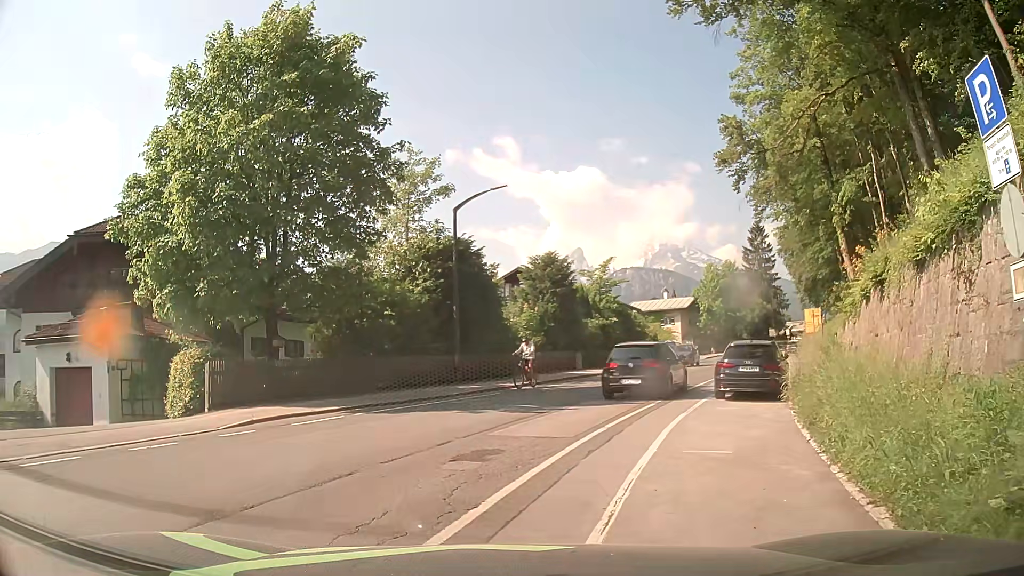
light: Day
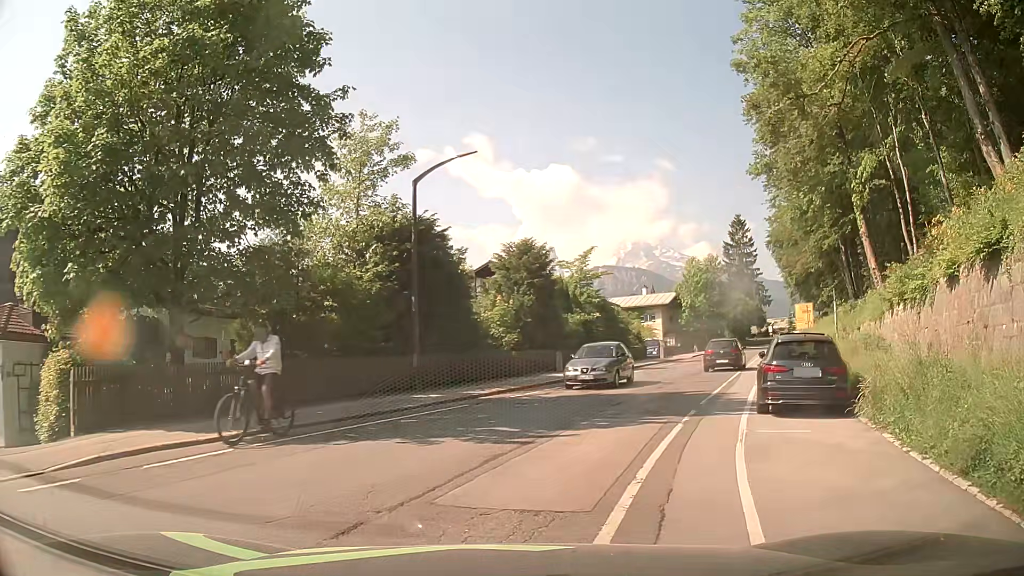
(-0.1, +4.9) m; +1°
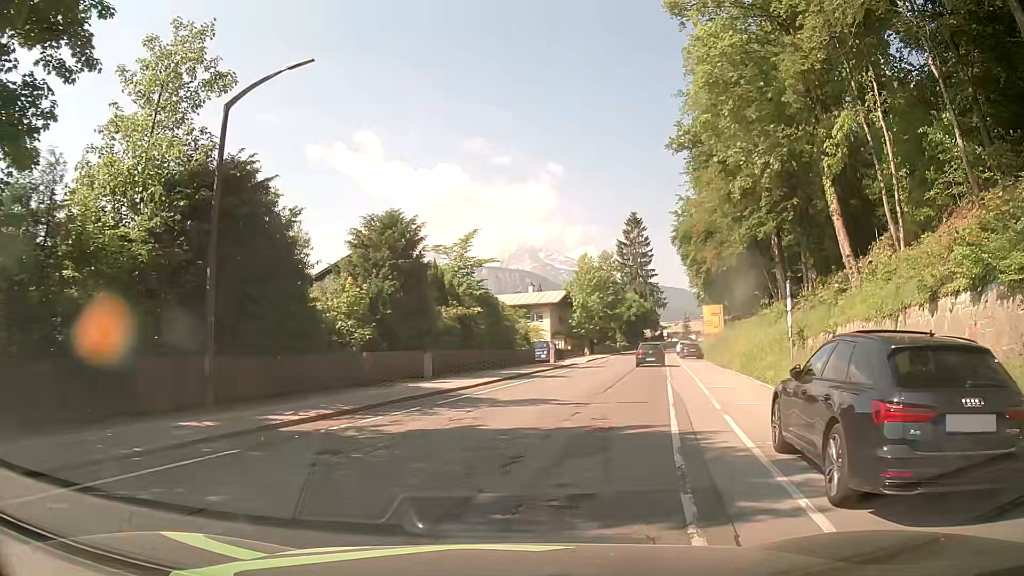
(+0.8, +7.7) m; +11°
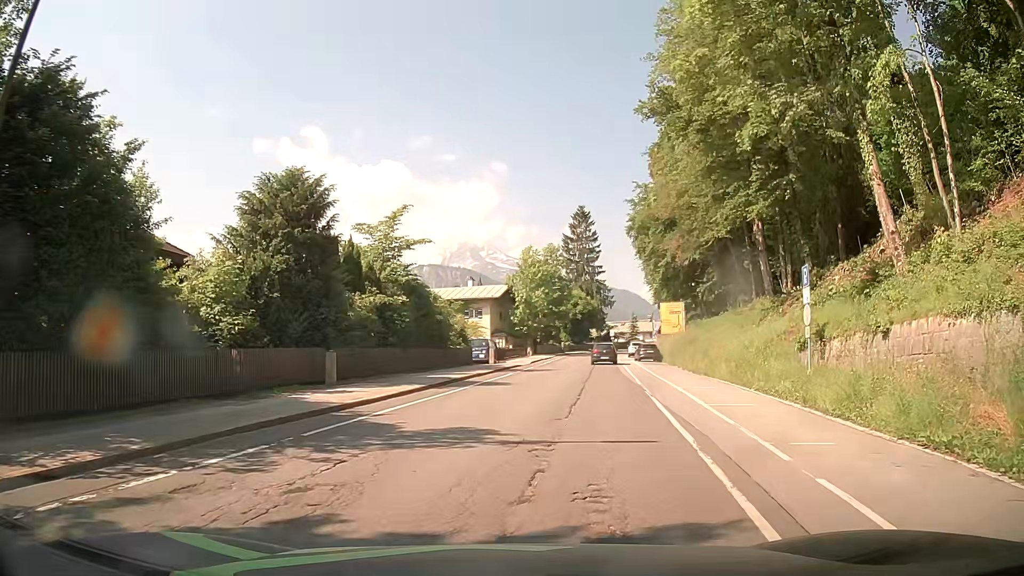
(+0.1, +6.6) m; +3°
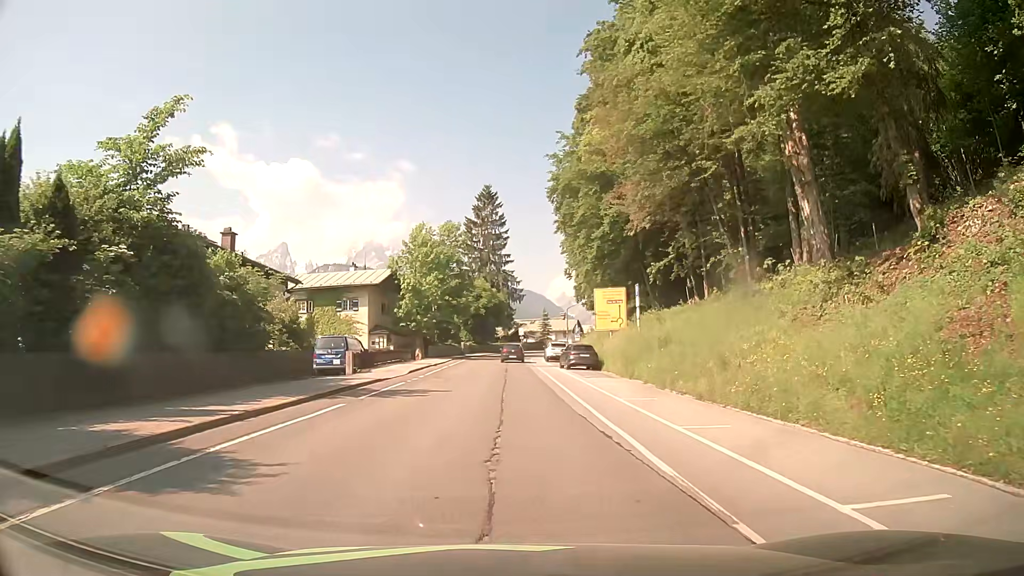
(+2.0, +16.3) m; +9°
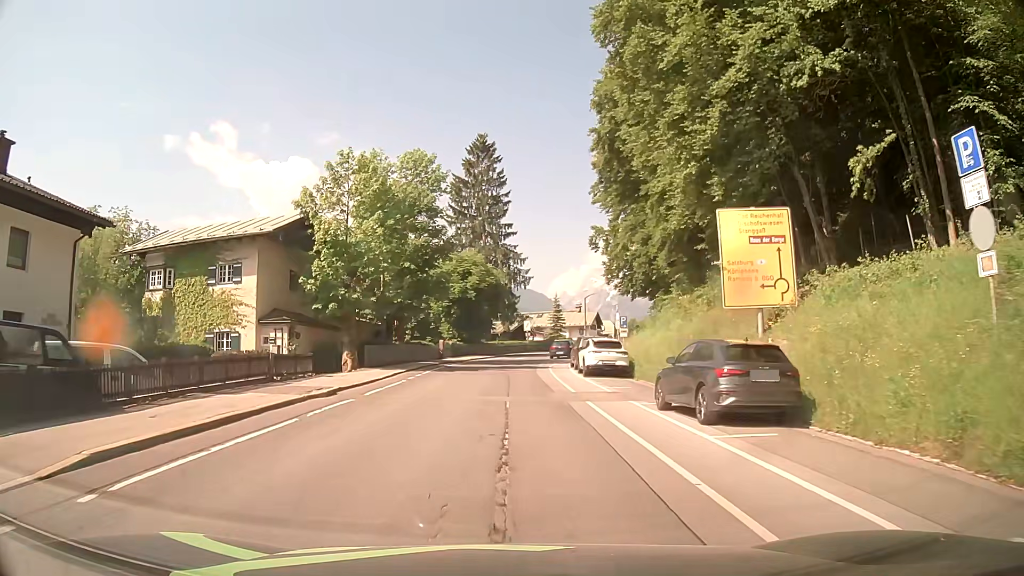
(+0.4, +26.2) m; +1°
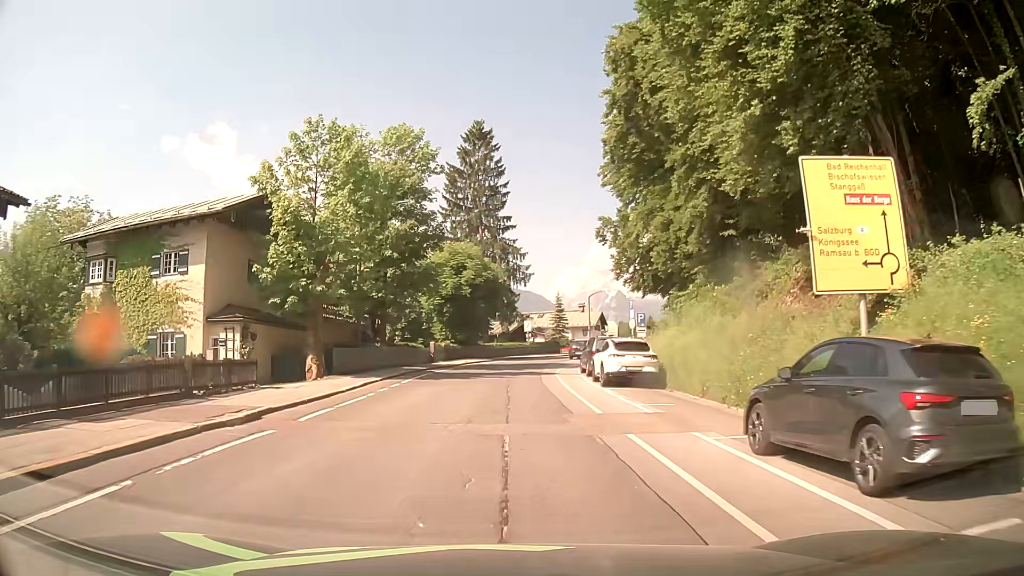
(0.0, +5.7) m; 0°
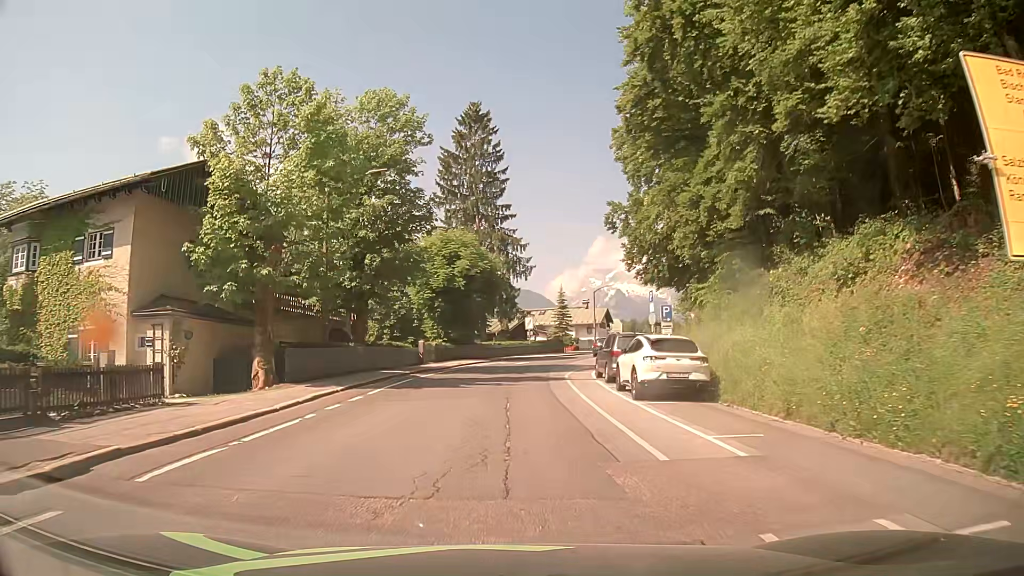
(0.0, +5.7) m; 0°
